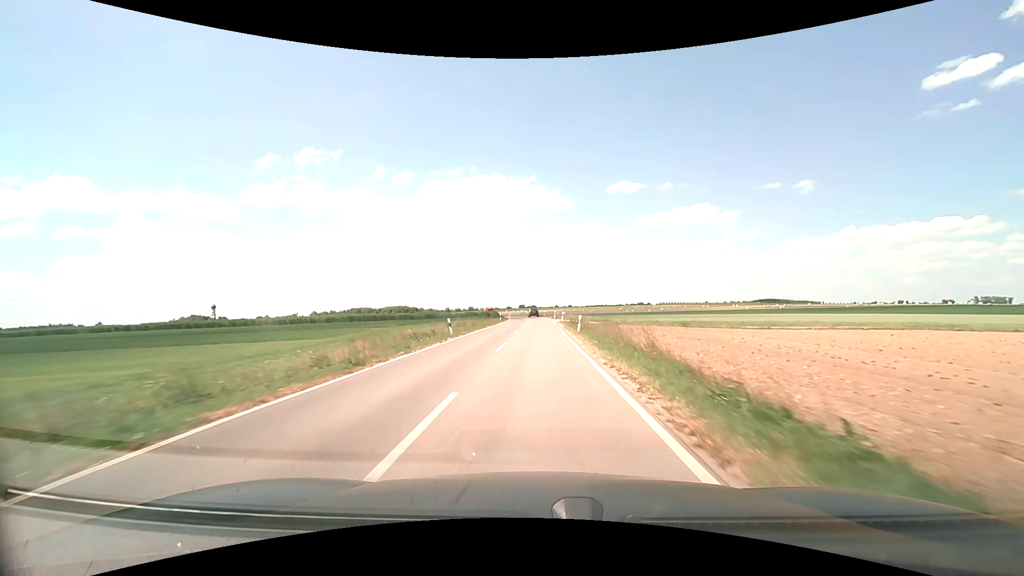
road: unclassified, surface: asphalt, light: Day
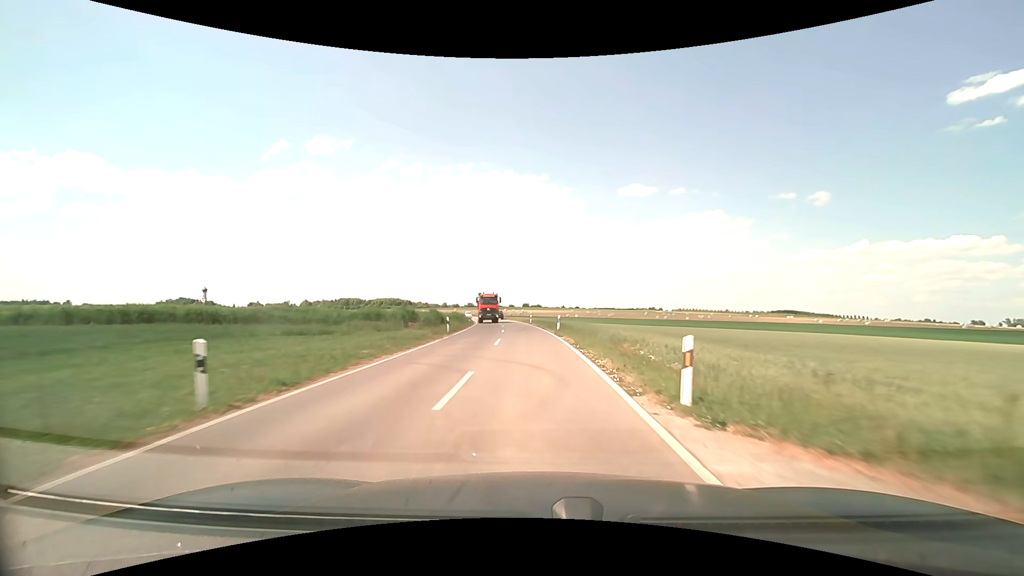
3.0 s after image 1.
(+0.2, +57.7) m; -1°
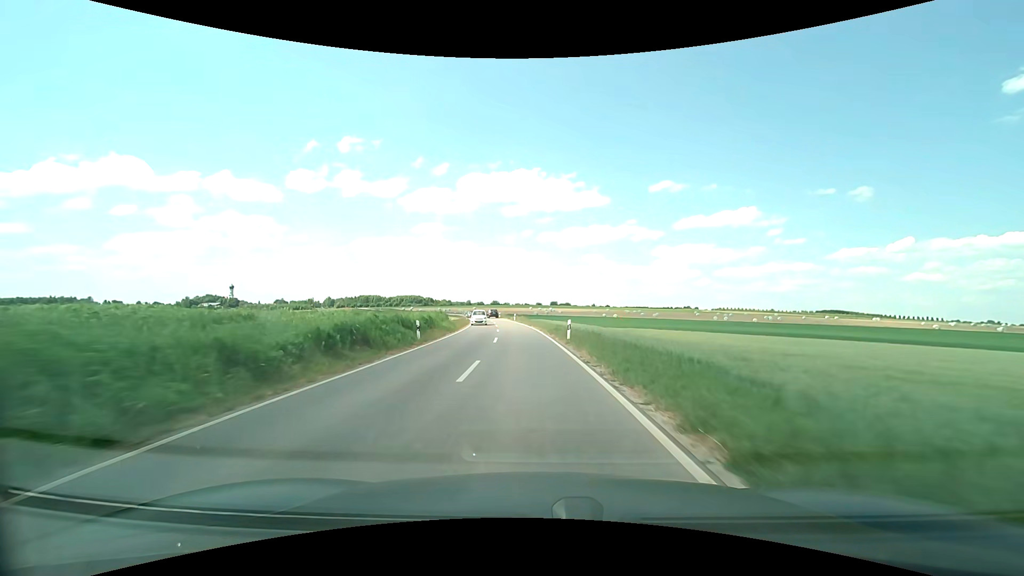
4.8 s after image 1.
(-0.8, +33.6) m; -3°
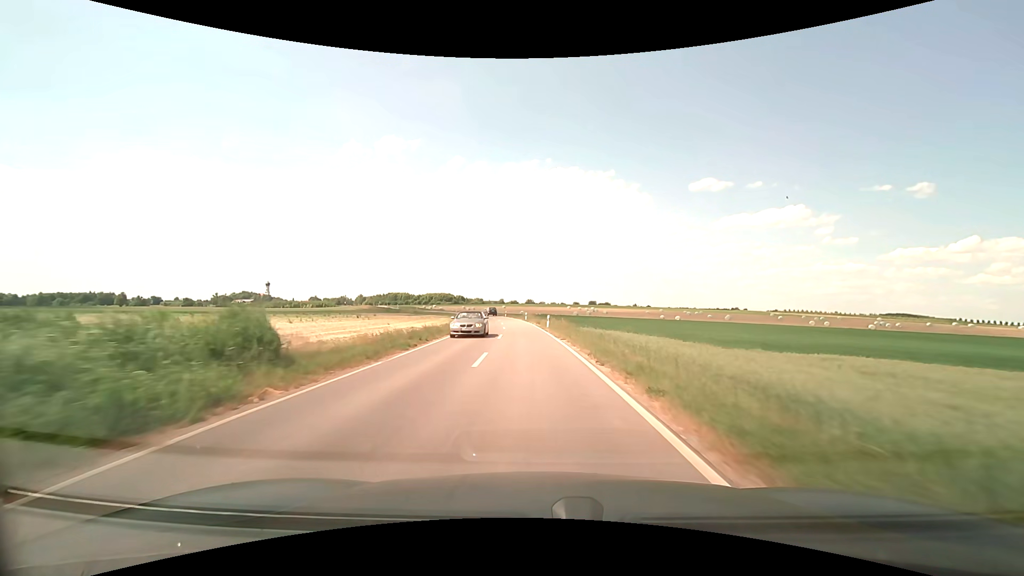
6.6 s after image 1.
(-1.3, +33.9) m; -4°
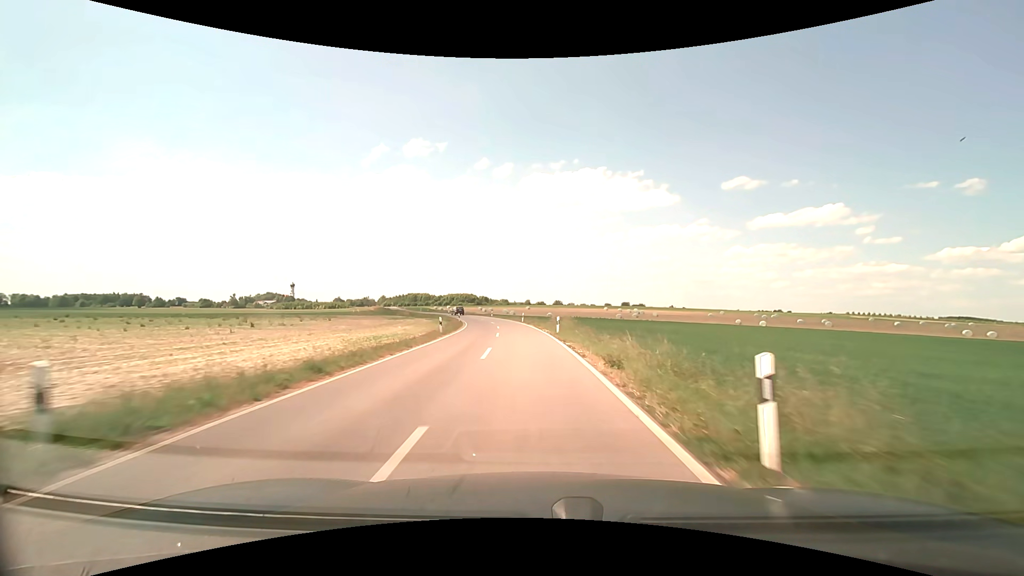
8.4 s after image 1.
(-0.9, +34.6) m; -3°
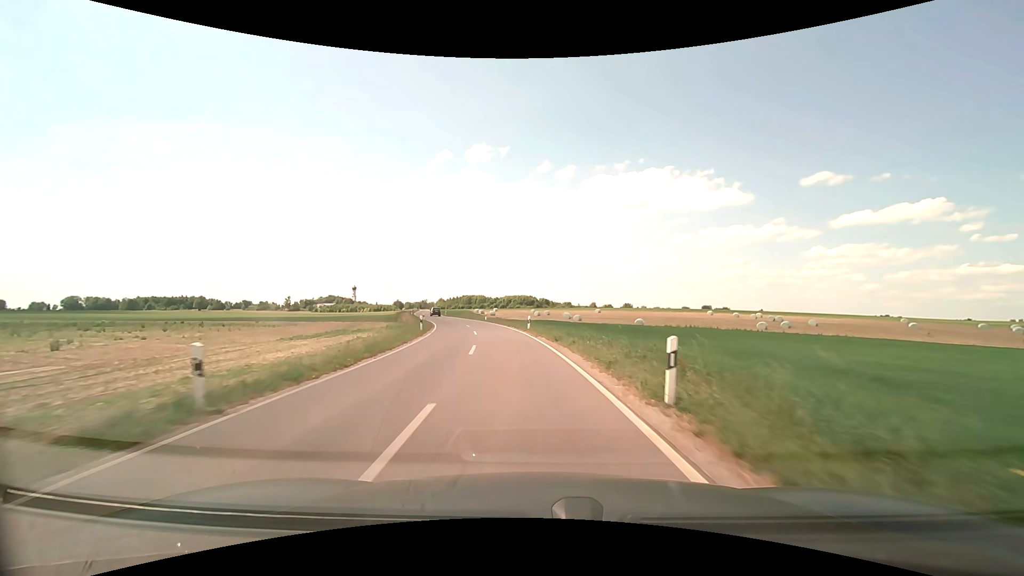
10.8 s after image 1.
(-2.4, +47.0) m; -7°
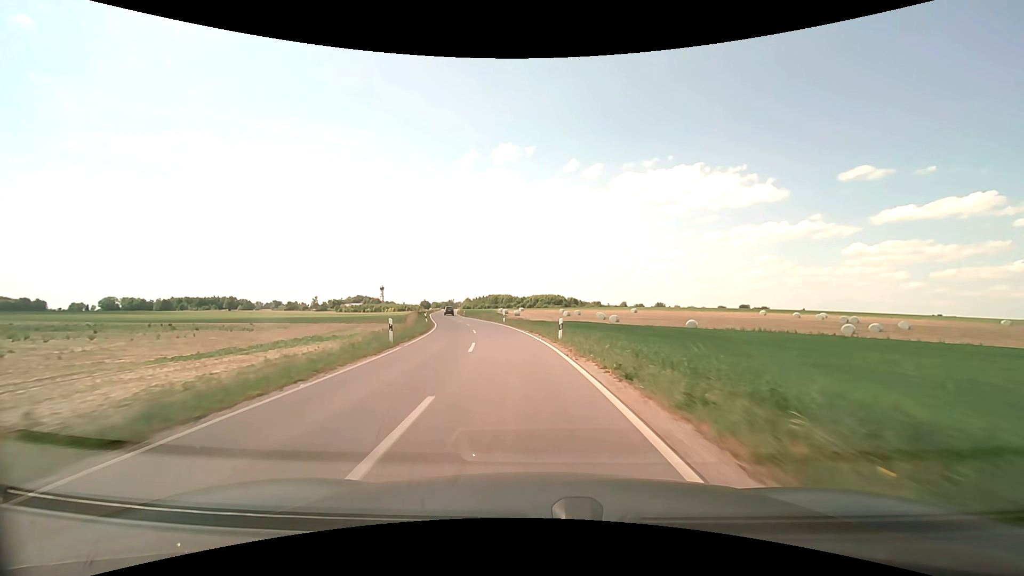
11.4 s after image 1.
(-0.3, +11.7) m; -3°
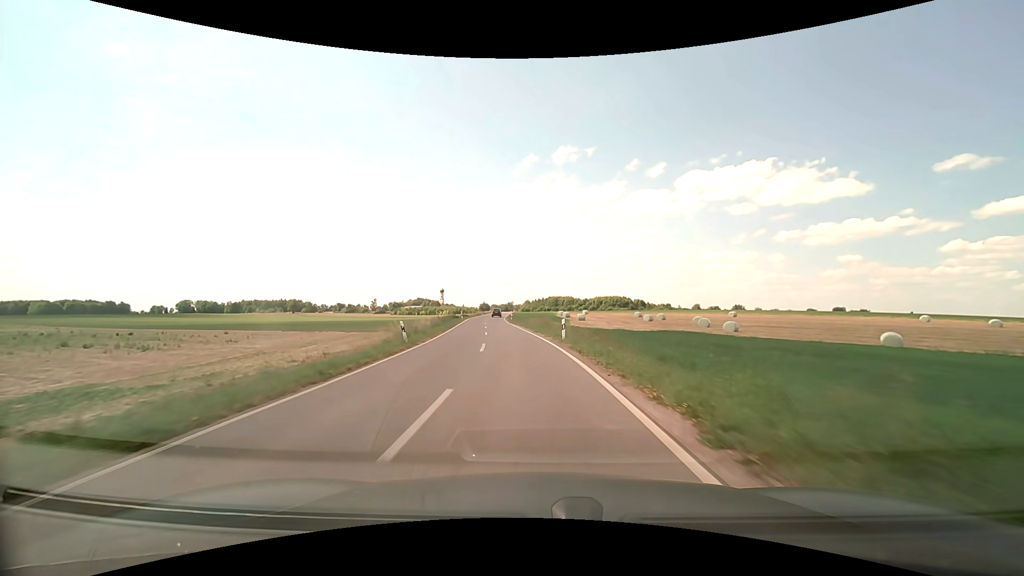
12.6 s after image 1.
(-1.4, +23.4) m; -7°
(0, +10) (-1, +20) (-2, +30) (-3, +40) (-4, +50) (-5, +60) (-6, +70) (-7, +80) (-8, +90) (-8, +100) m
